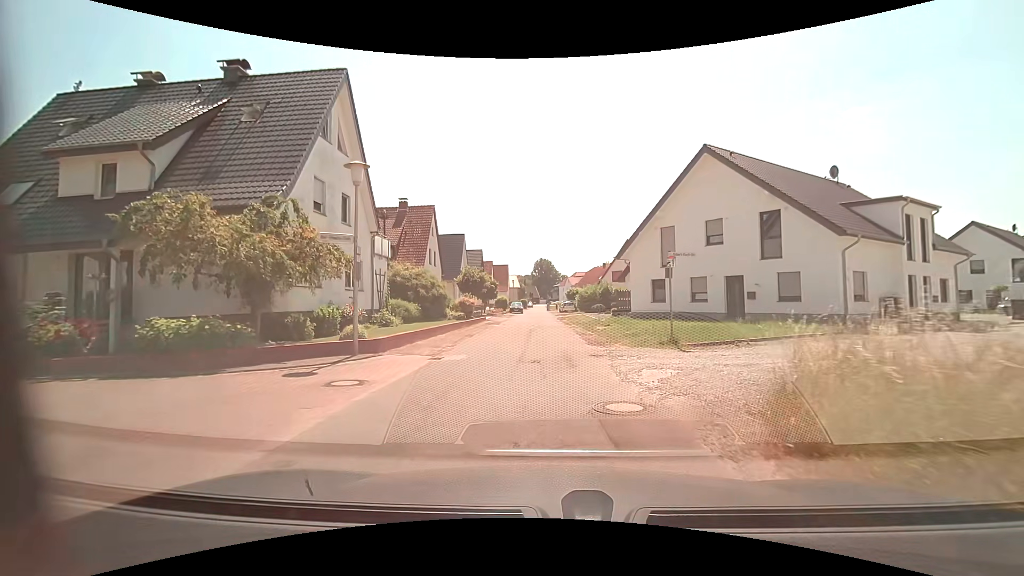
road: residential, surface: asphalt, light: Day
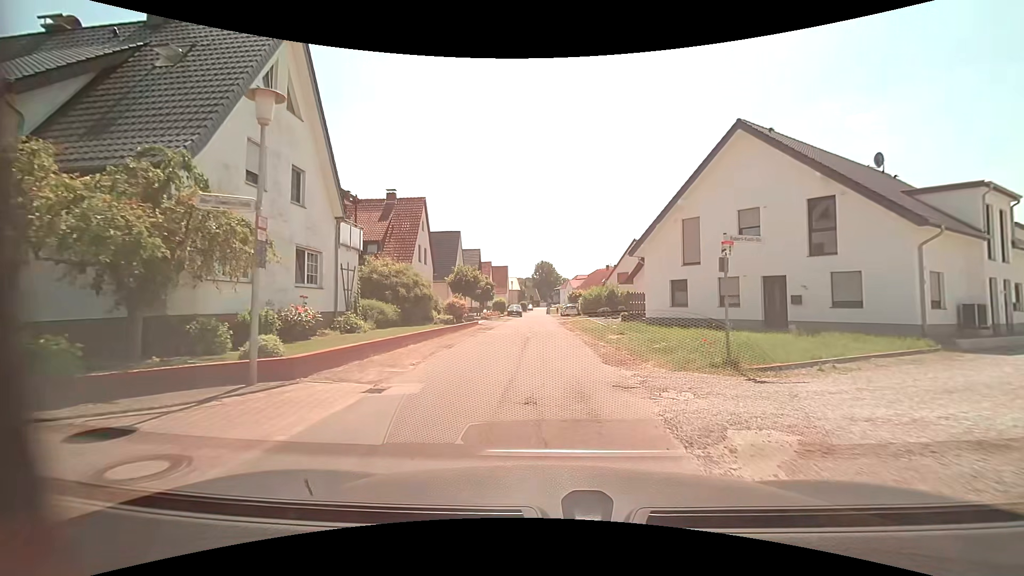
(0.0, +4.3) m; 0°
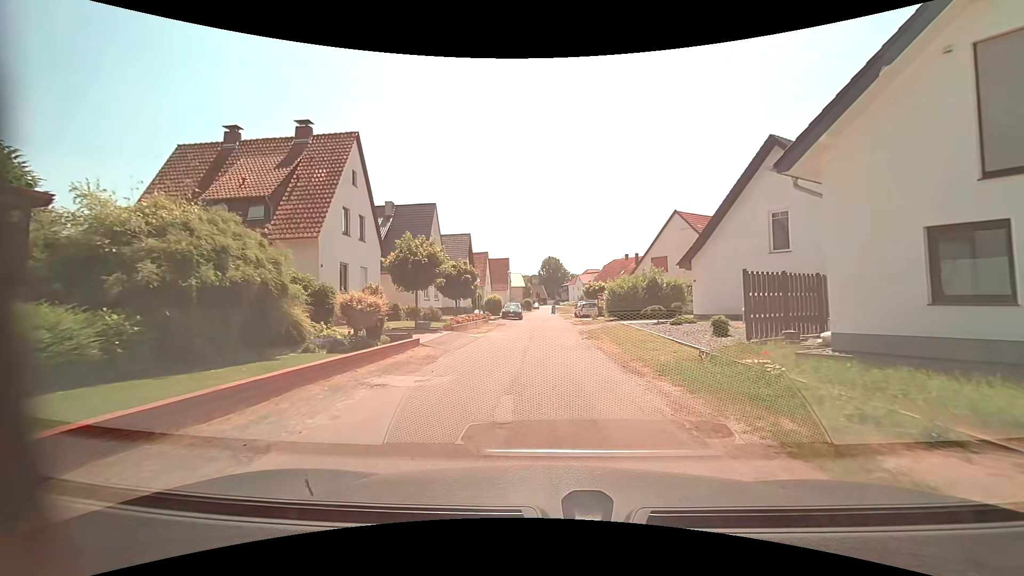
(0.0, +16.7) m; -1°
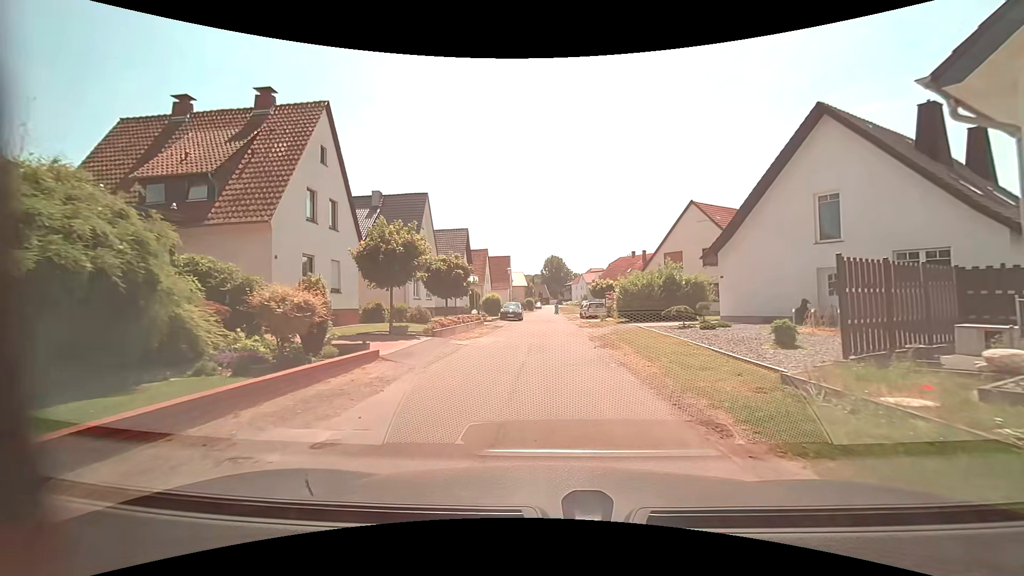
(0.0, +4.1) m; 0°
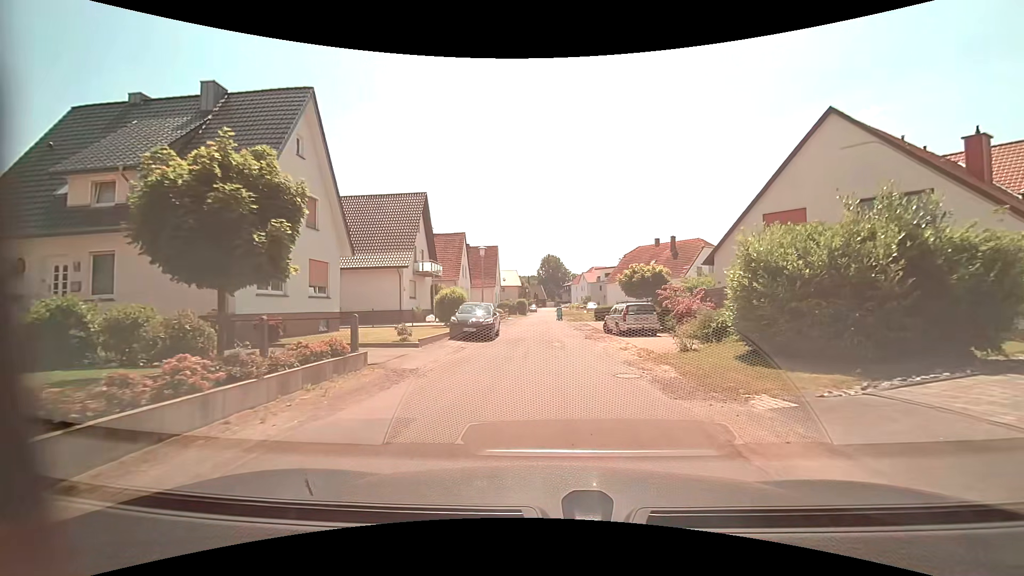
(+0.1, +20.2) m; 0°
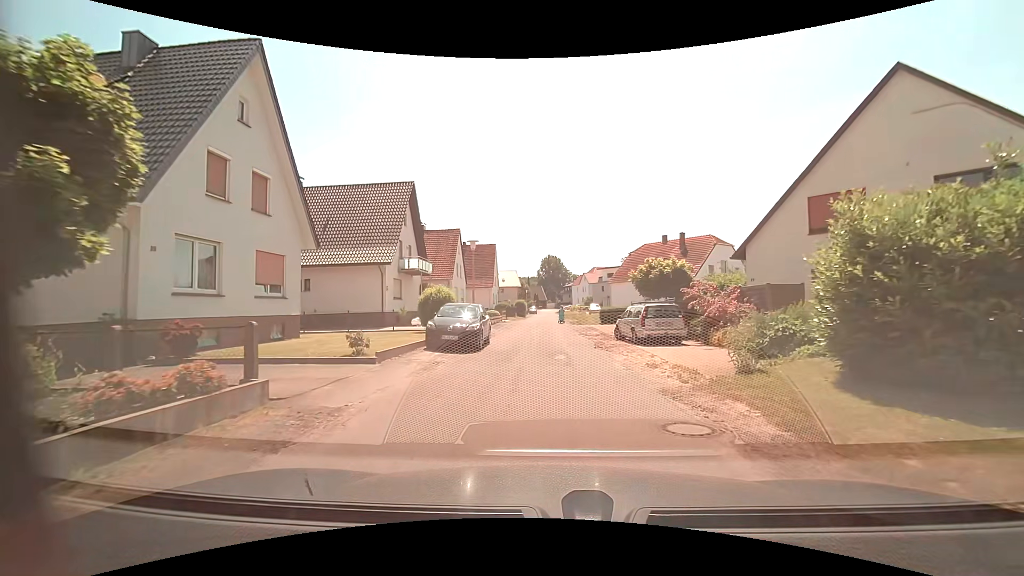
(0.0, +4.0) m; 0°
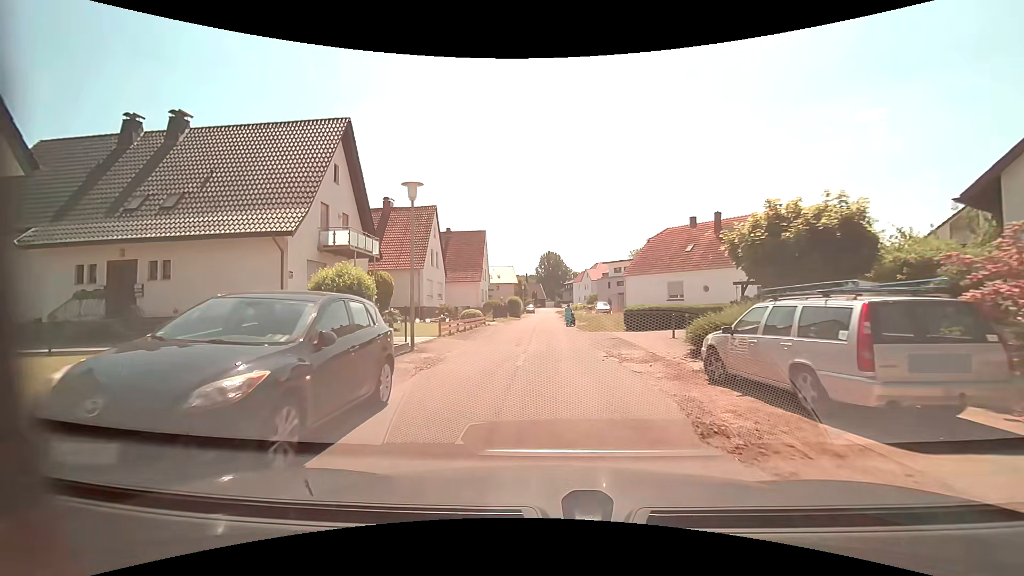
(0.0, +12.0) m; -1°
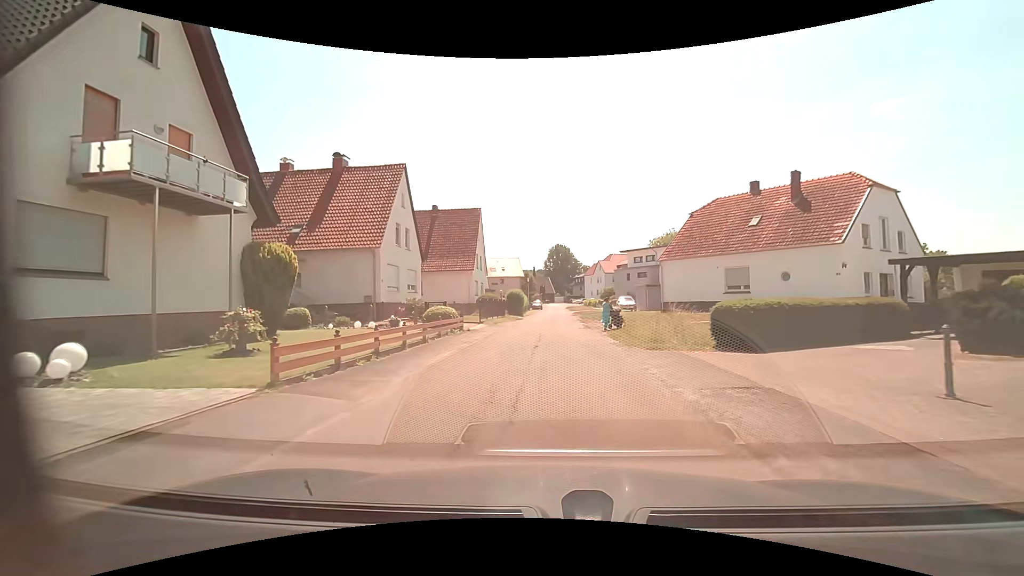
(+0.1, +12.3) m; 0°
(0, +10) (0, +20) (0, +30) (0, +40) (+1, +50) (+1, +60) (+1, +70) (+2, +80) (+2, +90) (+2, +100) m
